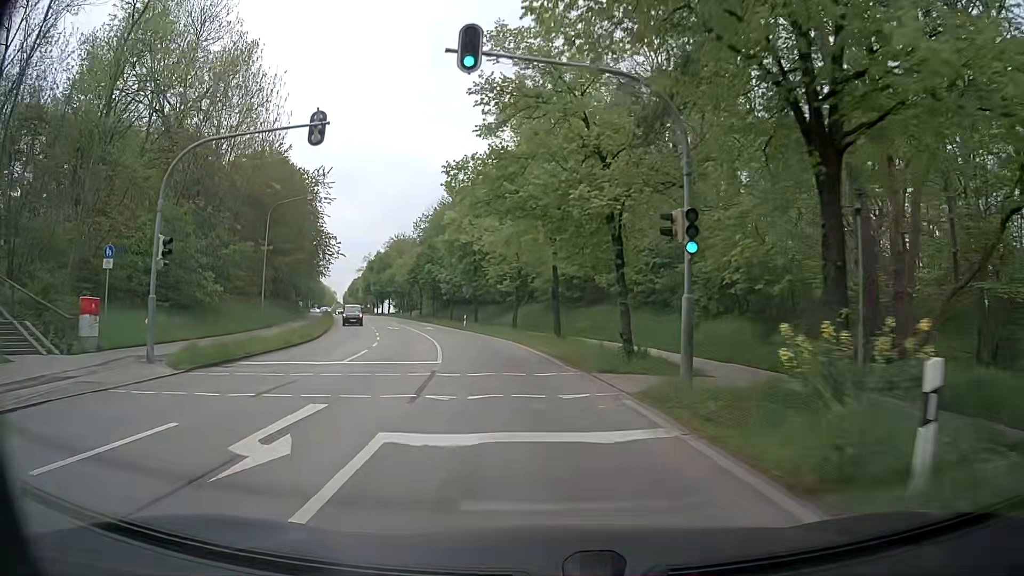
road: secondary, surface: asphalt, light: Day
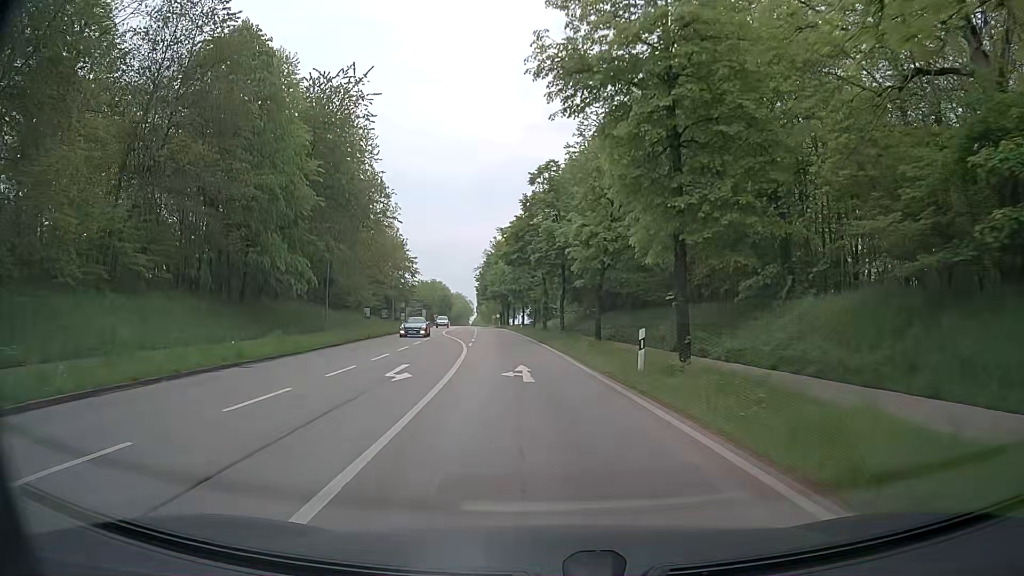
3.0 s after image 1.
(-4.4, +38.0) m; -13°
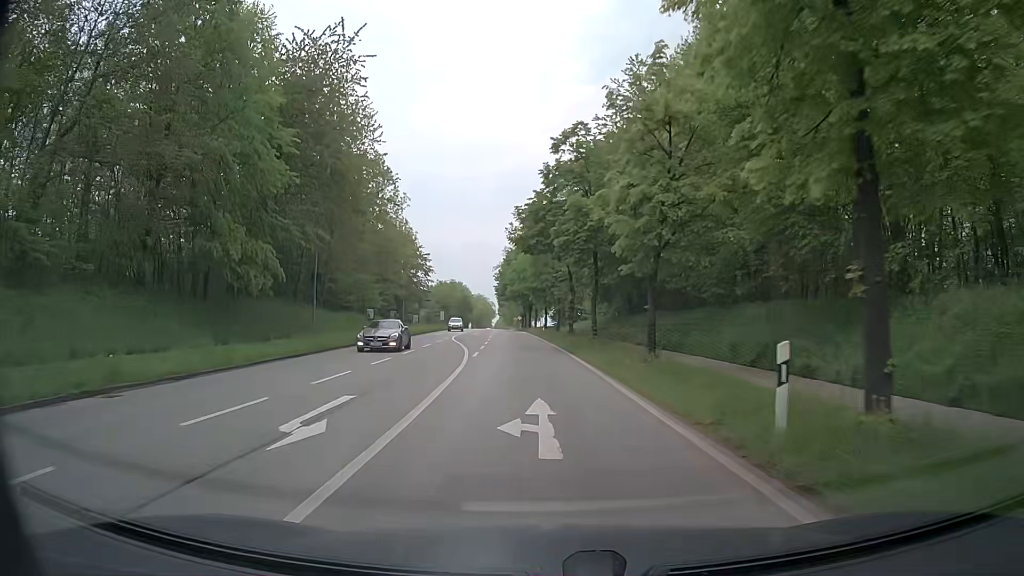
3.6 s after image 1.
(-0.1, +7.8) m; -2°
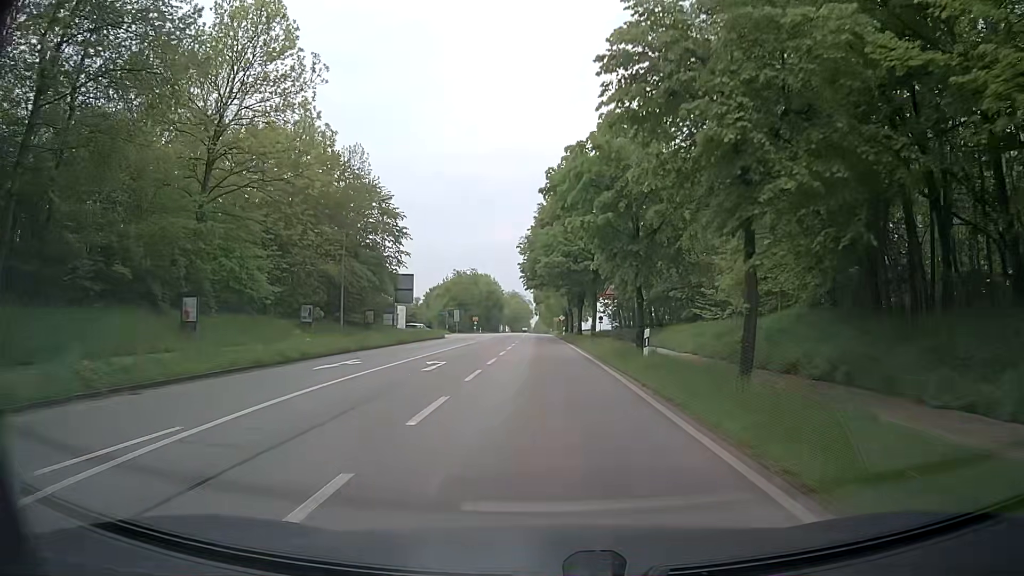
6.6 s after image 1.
(-1.9, +39.8) m; -3°
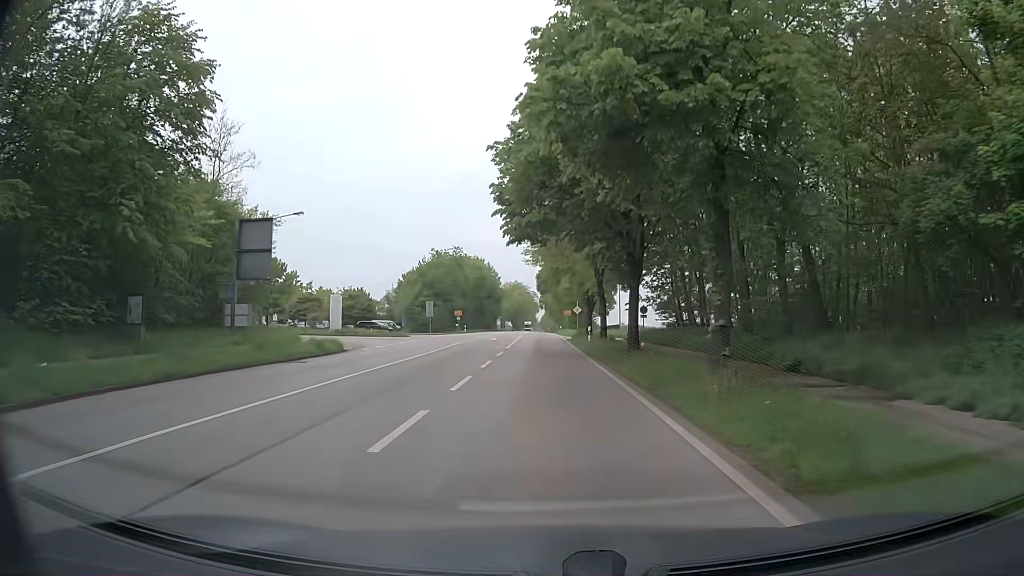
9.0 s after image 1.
(-0.3, +32.0) m; -1°
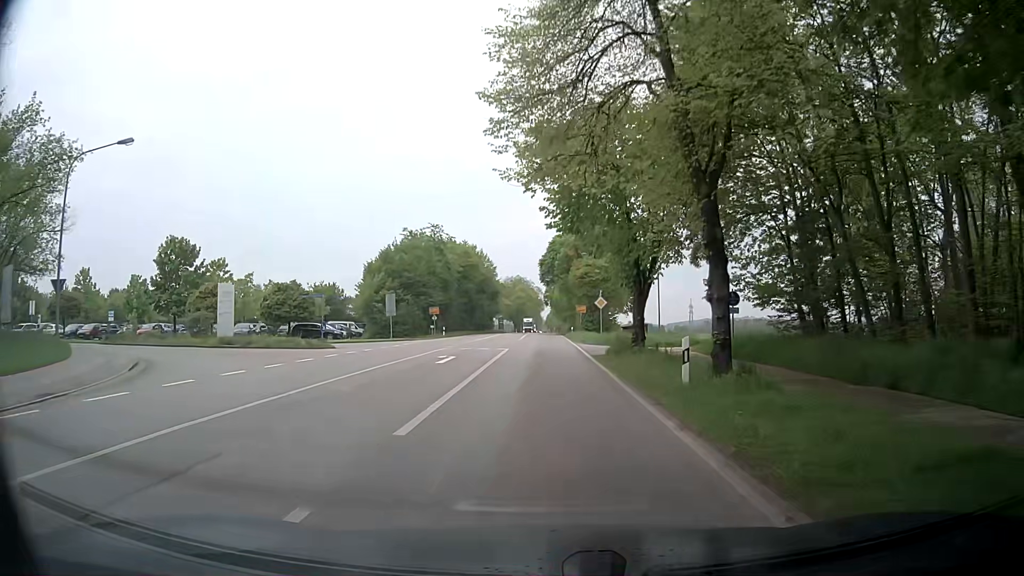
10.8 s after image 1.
(-0.1, +23.3) m; 0°
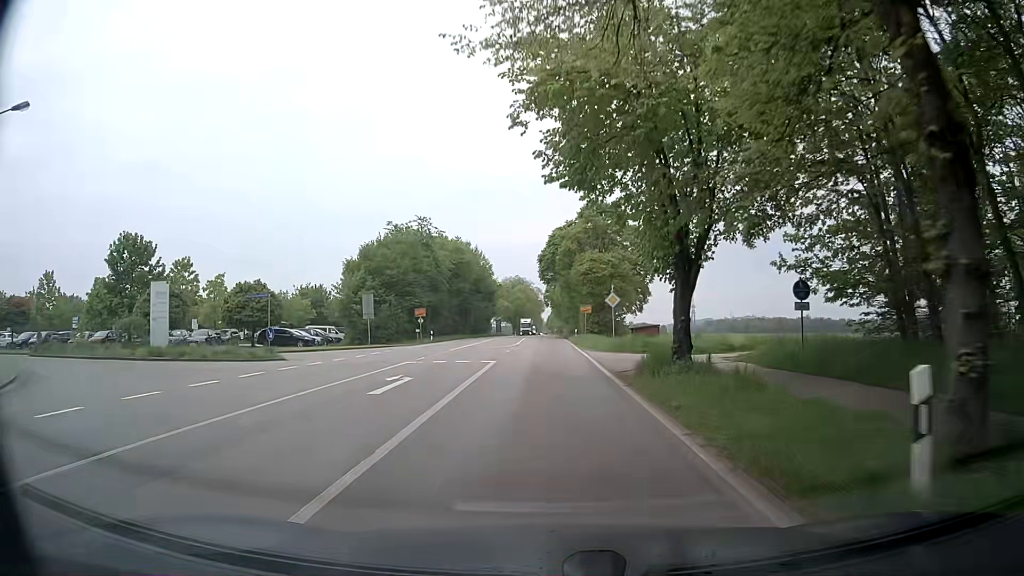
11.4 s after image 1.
(-0.1, +7.7) m; -1°
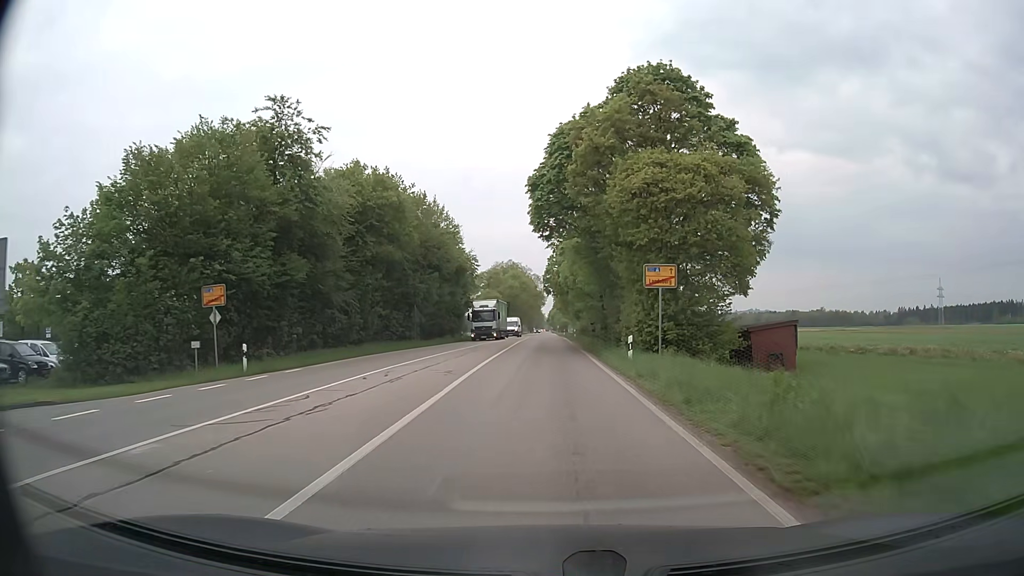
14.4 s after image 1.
(+0.2, +38.8) m; 0°
(0, +10) (0, +20) (0, +30) (0, +40) (0, +50) (0, +60) (0, +70) (0, +80) (0, +90) (0, +100) m
